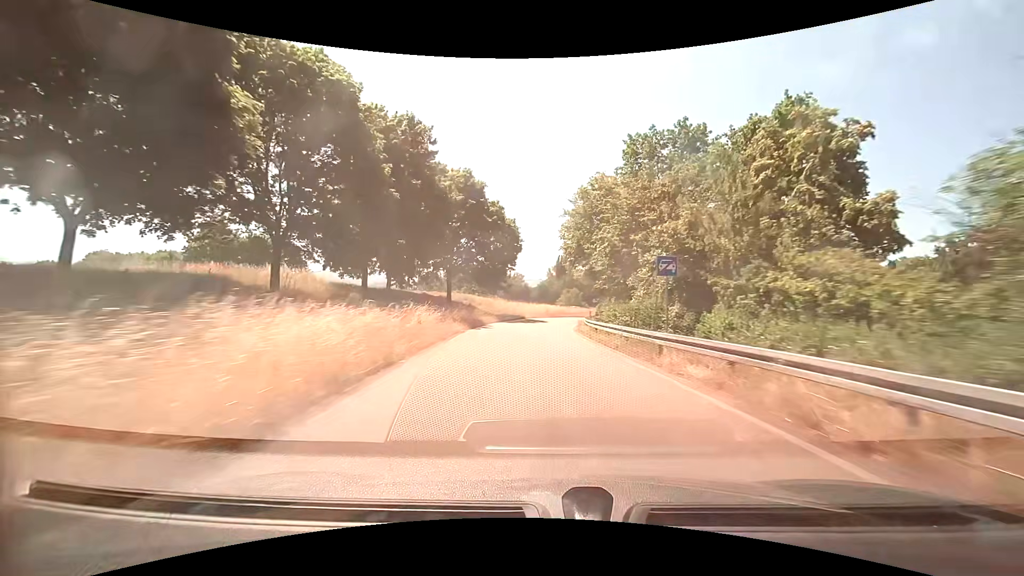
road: trunk_link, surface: asphalt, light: Day
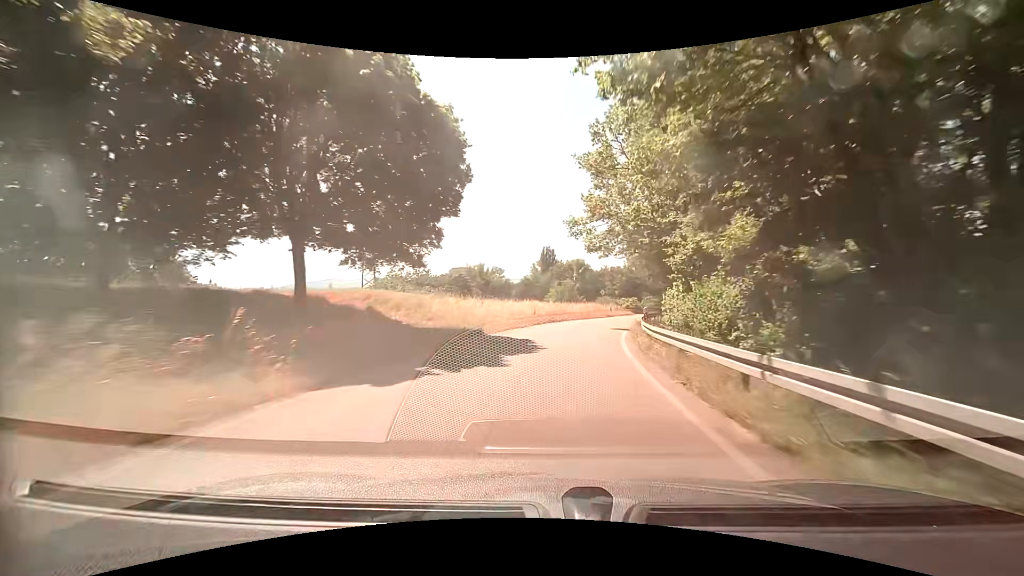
(-0.1, +29.9) m; +2°
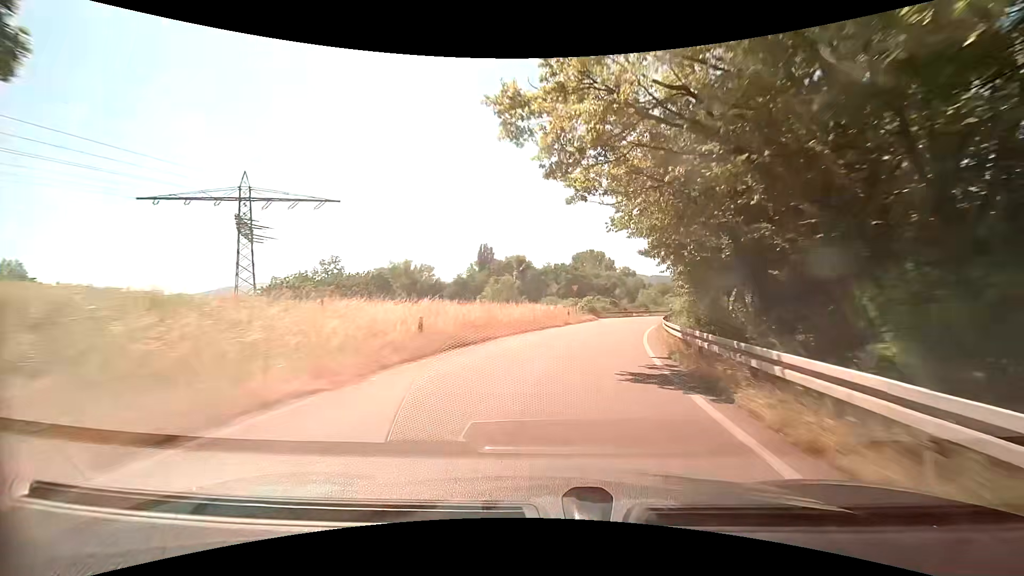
(+0.9, +19.6) m; +7°
(0, +10) (+2, +20) (+4, +30) (+7, +39) (+10, +49) (+14, +58) (+19, +67) (+24, +75) (+30, +84) (+35, +92) m
